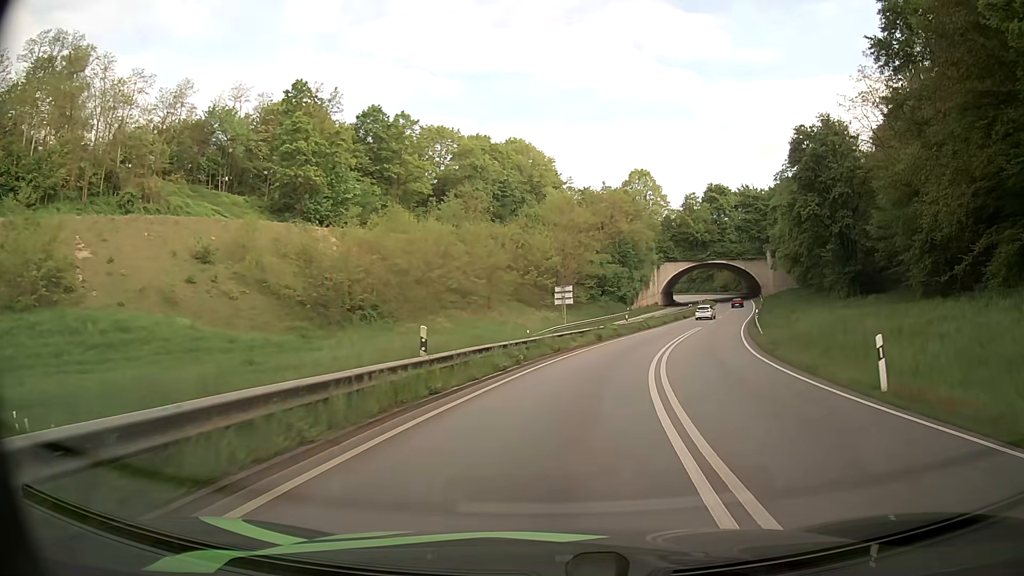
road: primary_link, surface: asphalt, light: Day
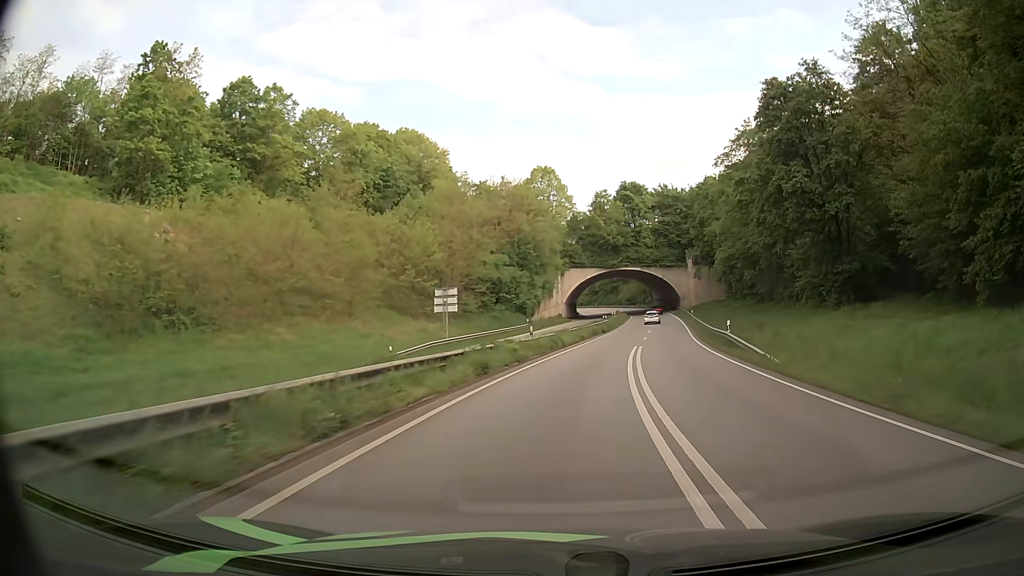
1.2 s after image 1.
(+1.3, +17.1) m; +9°
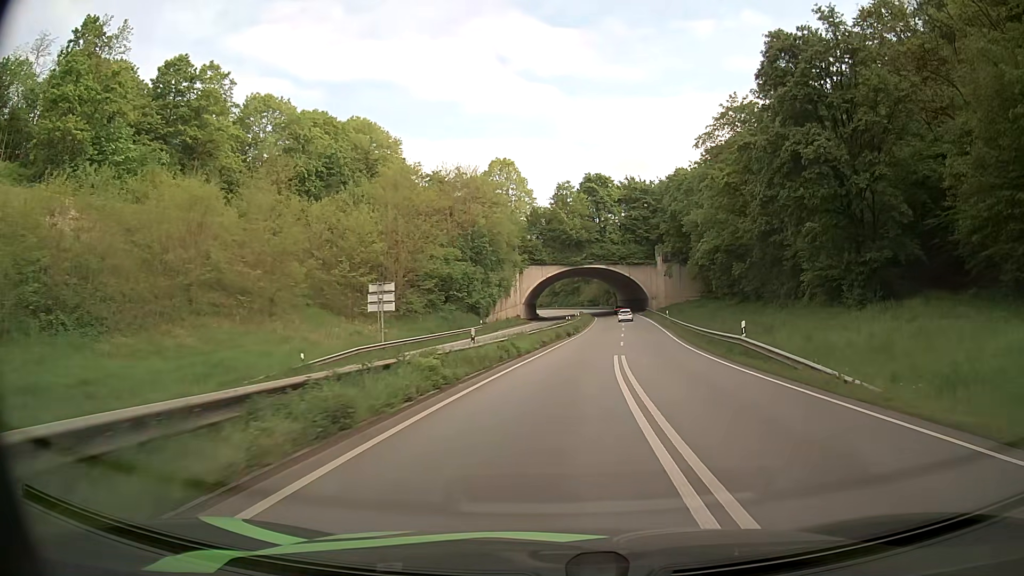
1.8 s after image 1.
(+0.3, +9.1) m; +4°
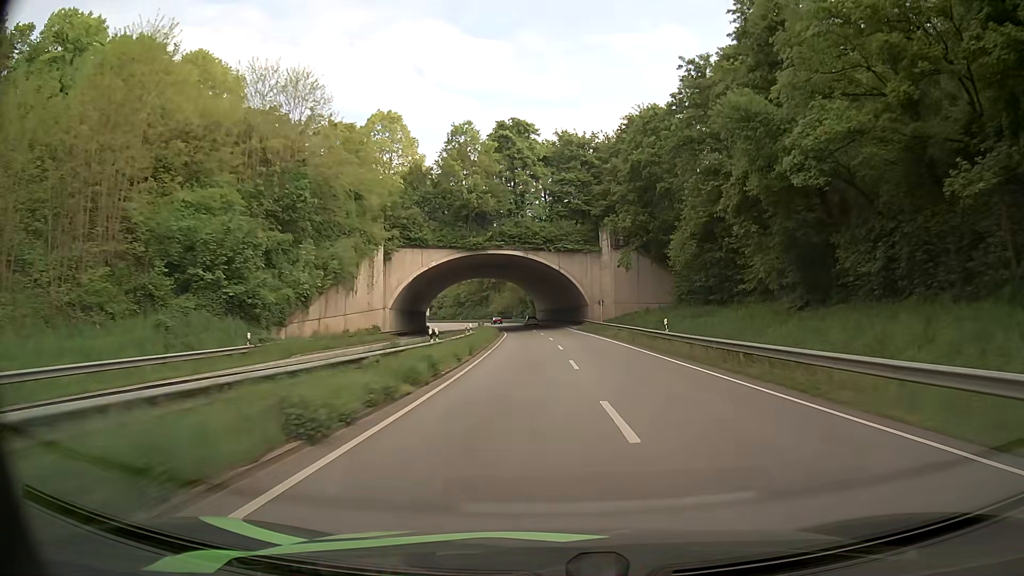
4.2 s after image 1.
(+2.9, +39.2) m; +7°
(0, +10) (0, +20) (+1, +30) (+1, +40) (+1, +50) (+1, +60) (0, +70) (-1, +80) (-2, +90) (-3, +100) m
